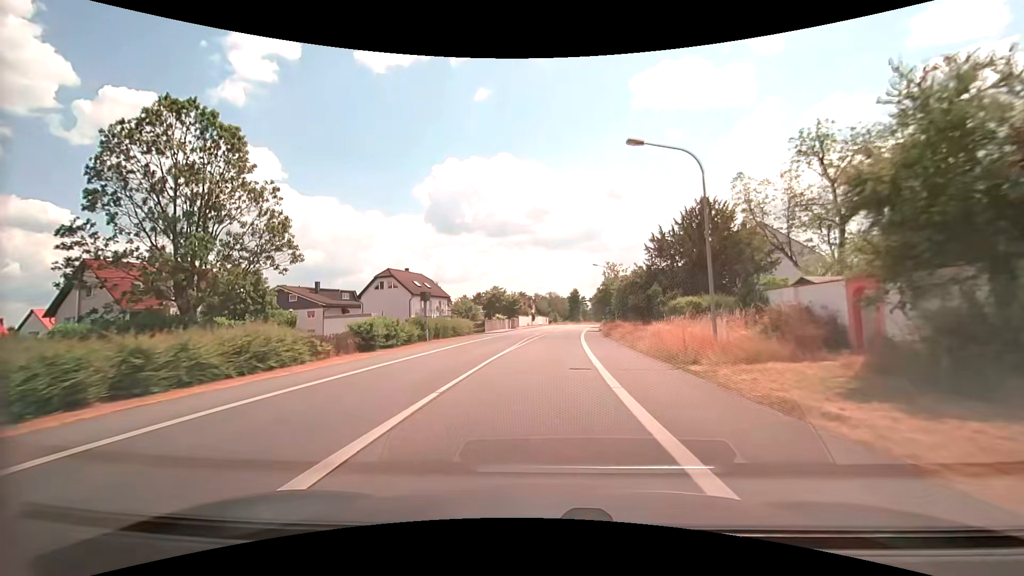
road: primary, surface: asphalt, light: Day
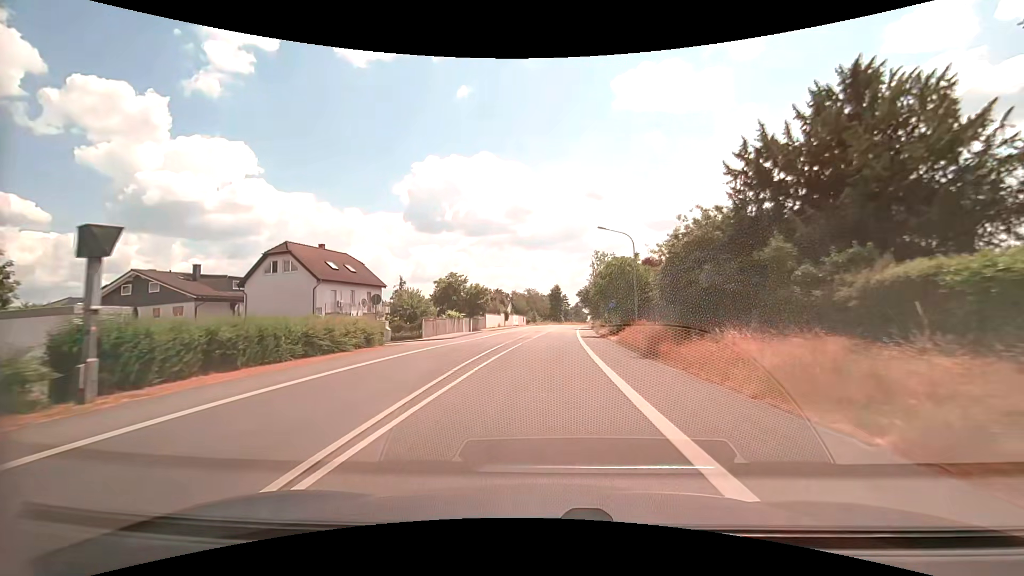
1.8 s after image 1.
(+0.4, +23.1) m; +2°
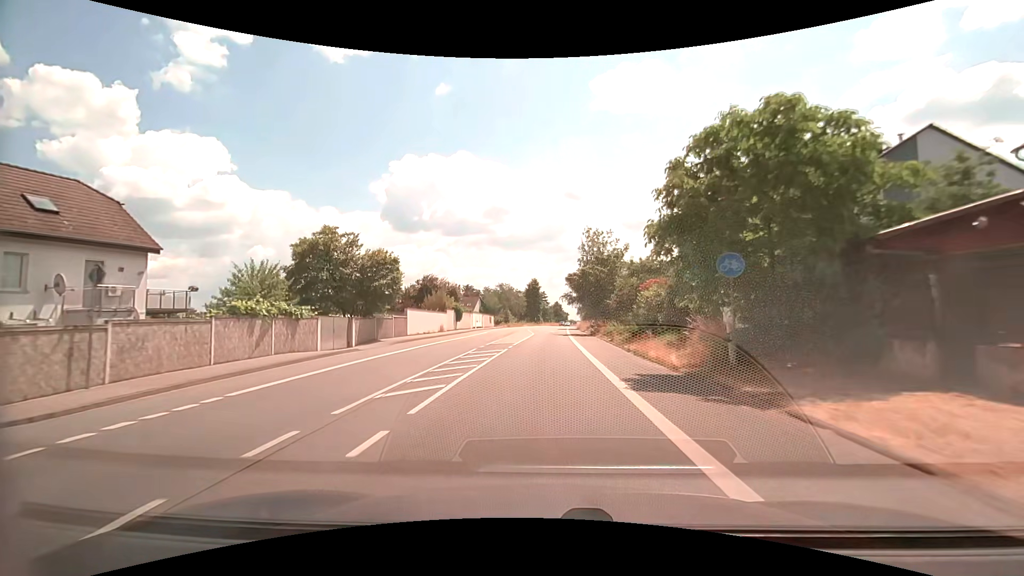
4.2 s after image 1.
(+0.8, +30.6) m; +3°
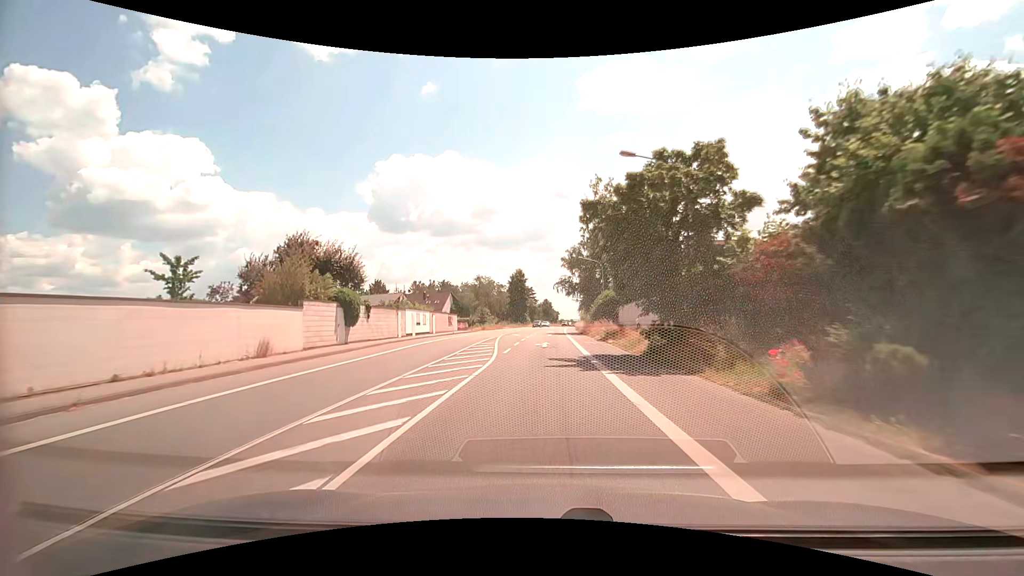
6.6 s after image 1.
(+0.4, +30.5) m; +1°
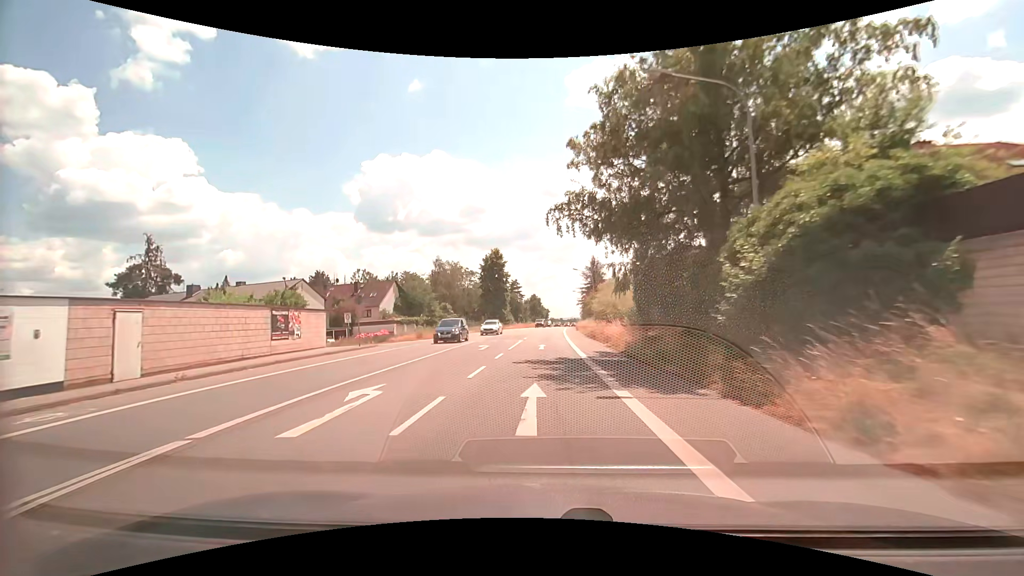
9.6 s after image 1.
(+0.5, +37.9) m; +1°
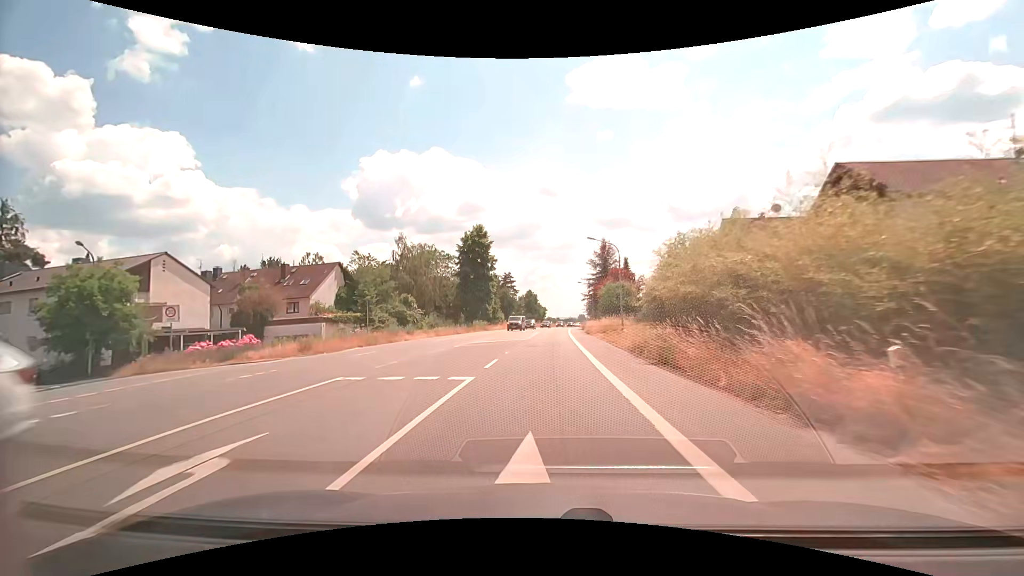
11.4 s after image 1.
(+0.2, +22.8) m; 0°
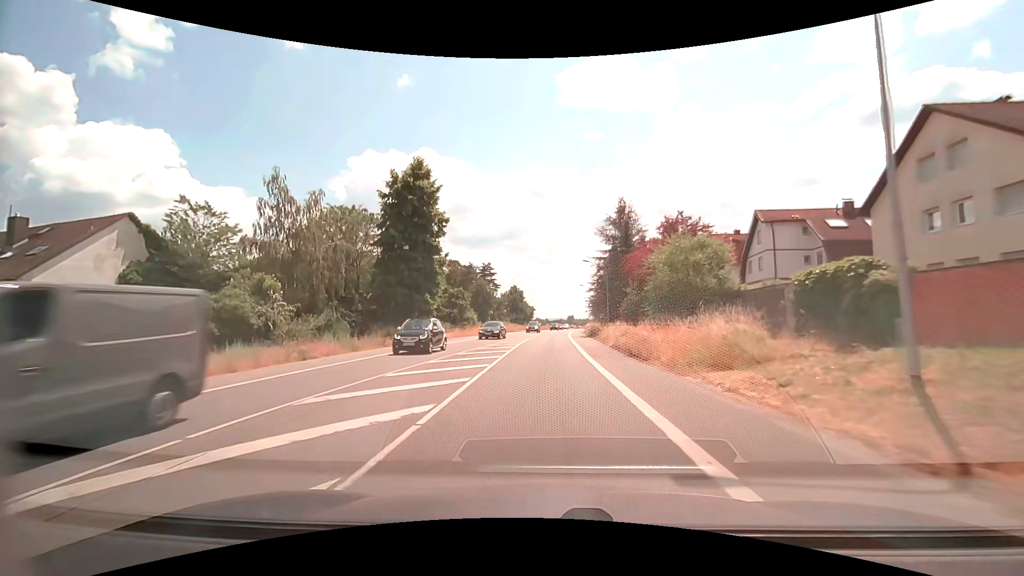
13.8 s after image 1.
(+0.5, +30.5) m; +2°
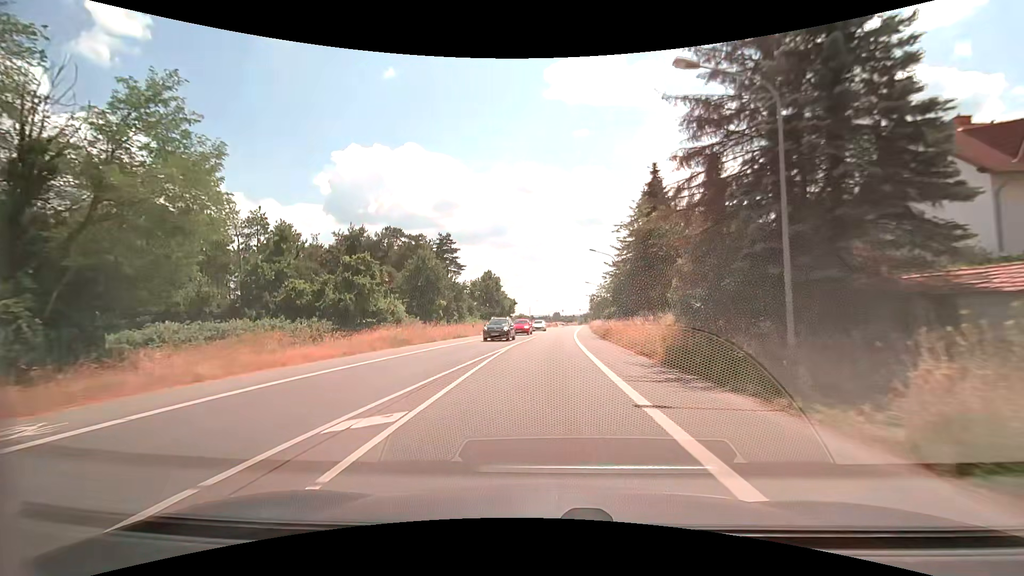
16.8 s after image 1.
(+0.4, +38.4) m; +2°
